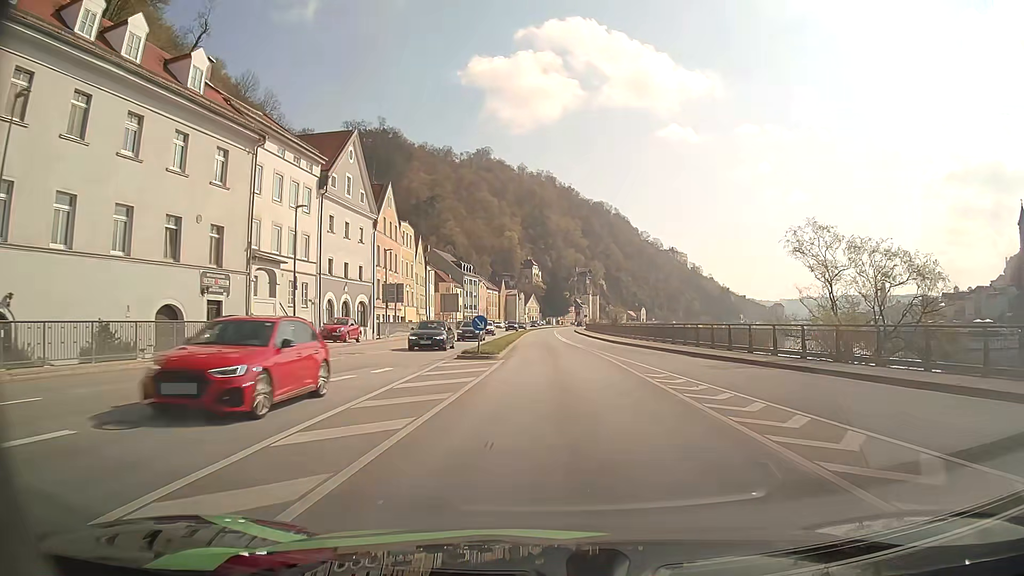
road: primary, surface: asphalt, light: Day
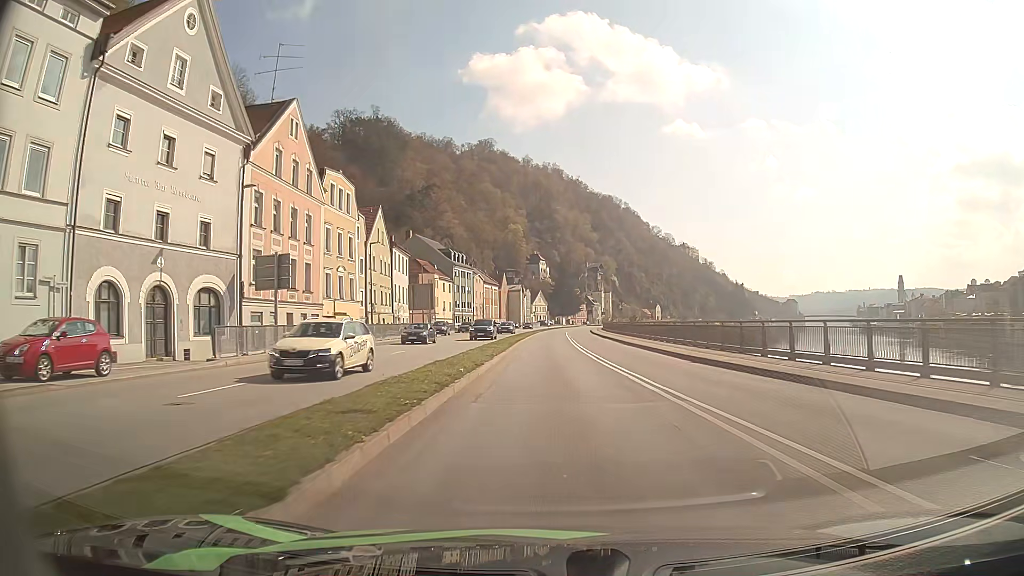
(0.0, +25.6) m; -1°
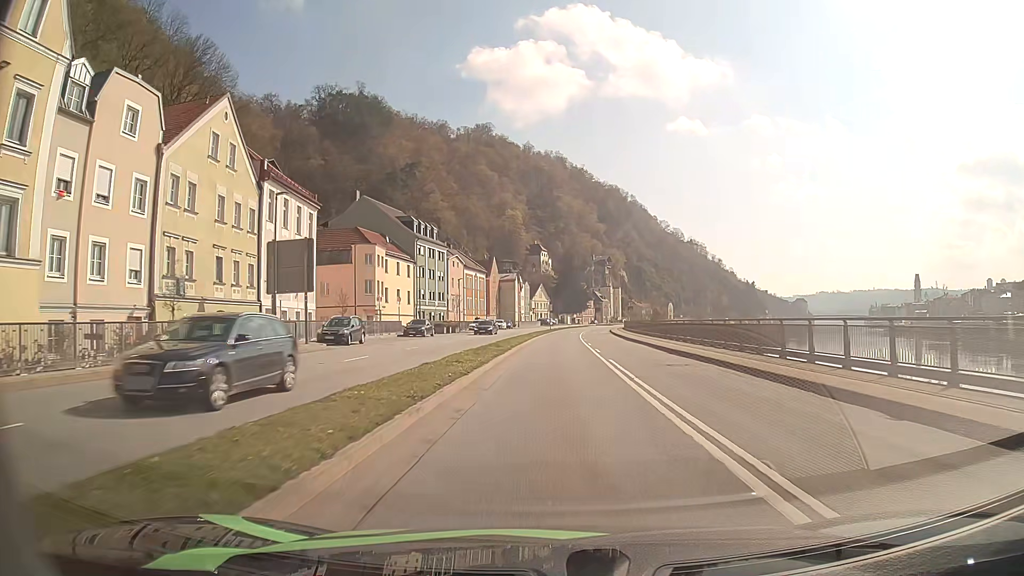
(-0.2, +35.0) m; 0°
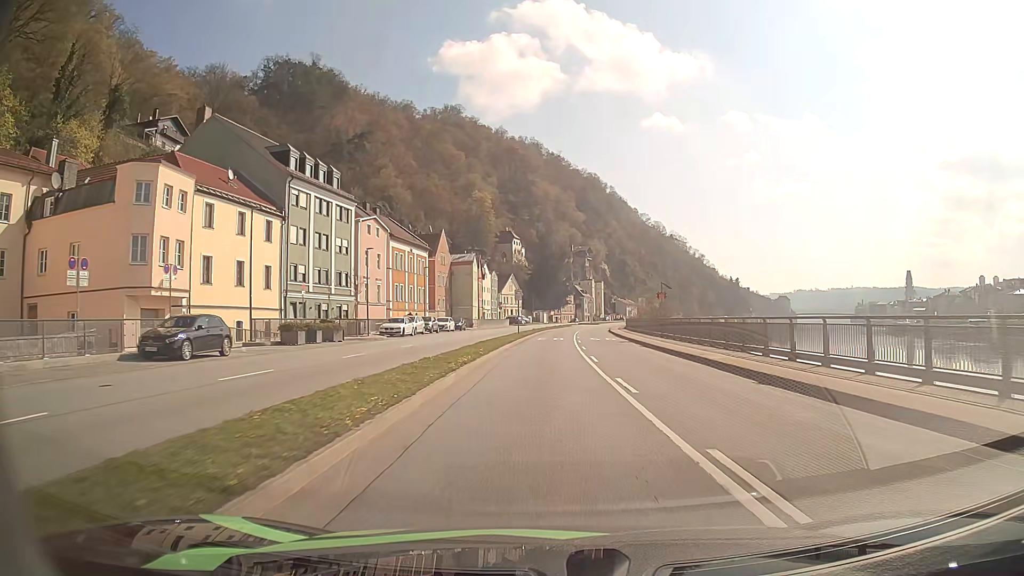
(+0.4, +35.0) m; +2°
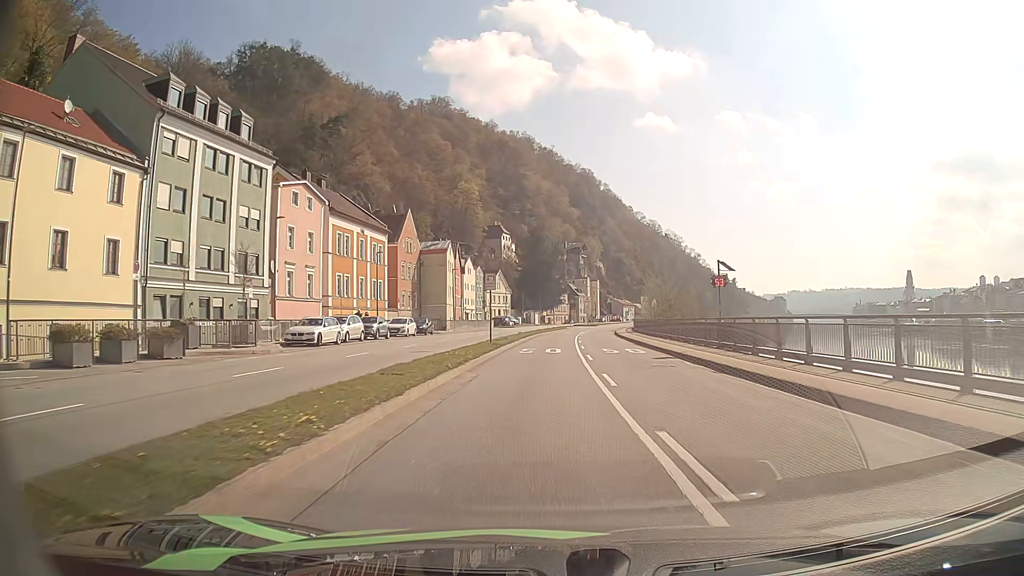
(+0.2, +16.8) m; +1°
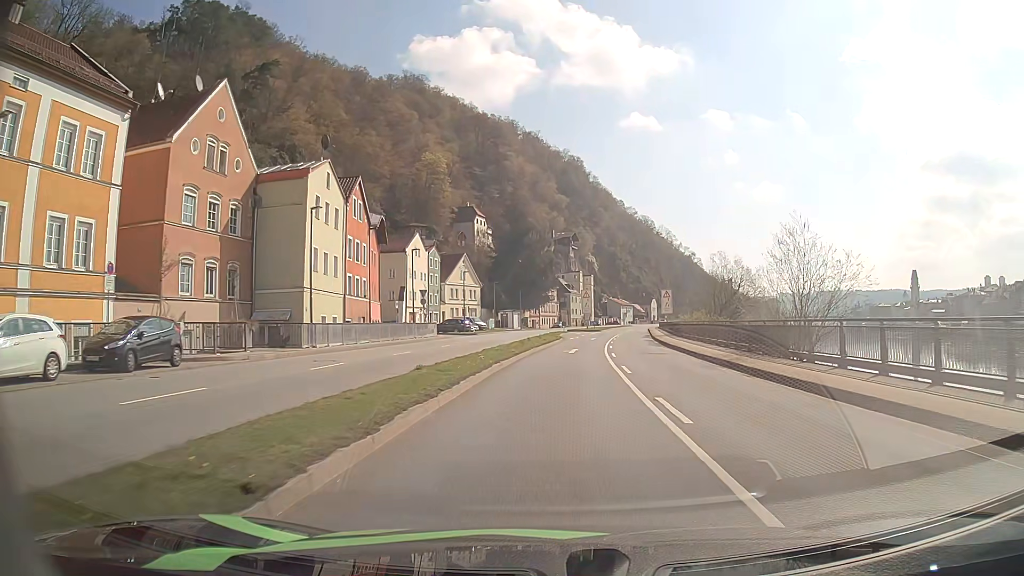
(+0.3, +41.1) m; +1°
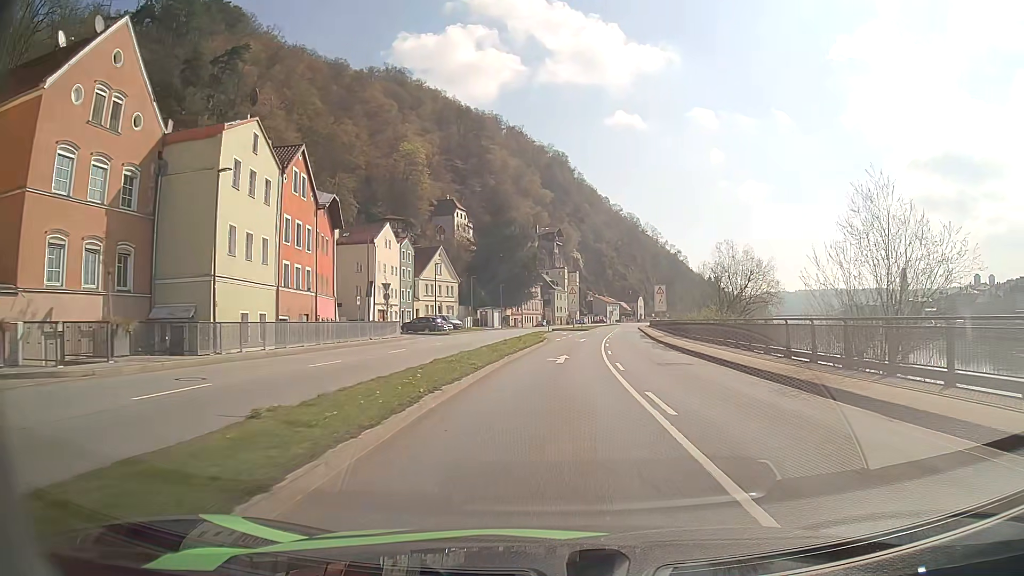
(+0.1, +8.3) m; +1°
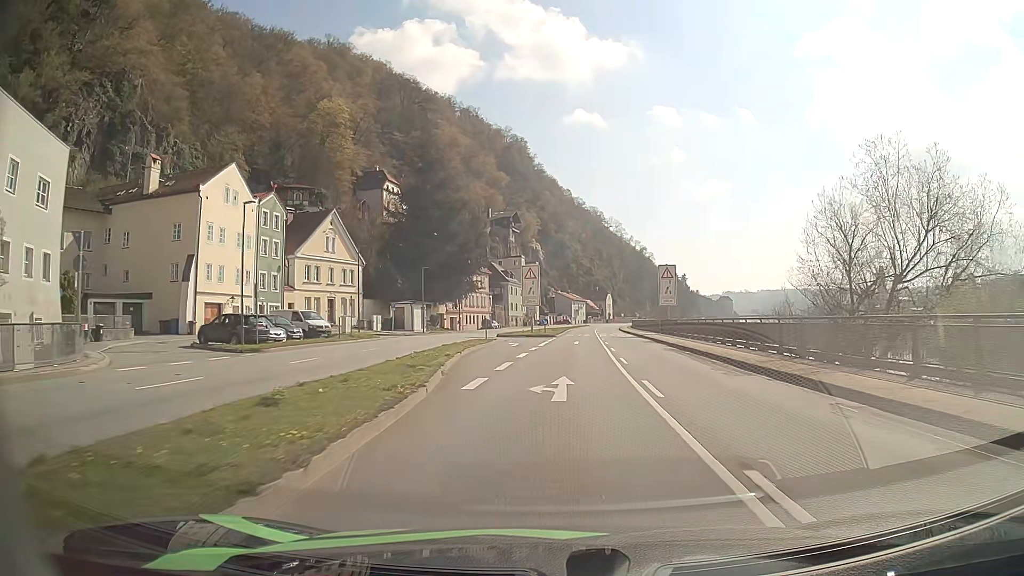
(+1.3, +34.1) m; +4°
(0, +10) (0, +20) (+1, +30) (+1, +40) (+2, +50) (+3, +60) (+3, +70) (+4, +80) (+5, +90) (+6, +100) m
